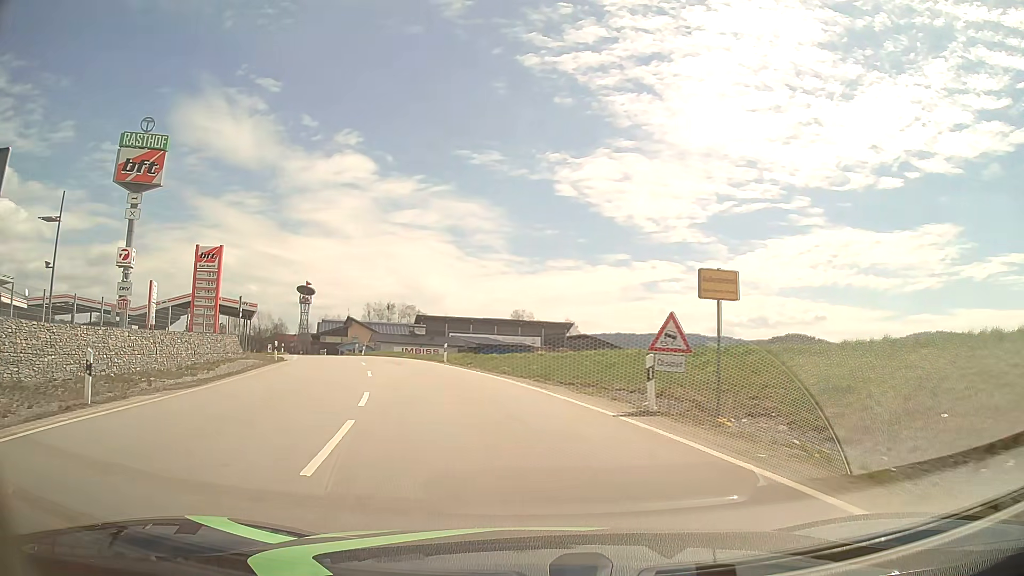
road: tertiary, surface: asphalt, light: Day
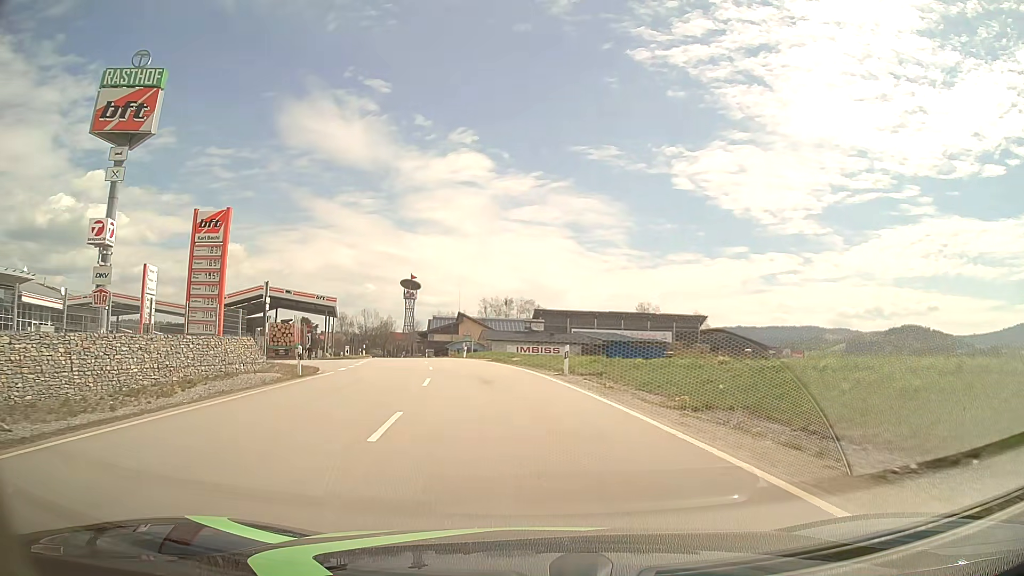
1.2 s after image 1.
(-1.3, +13.2) m; -10°
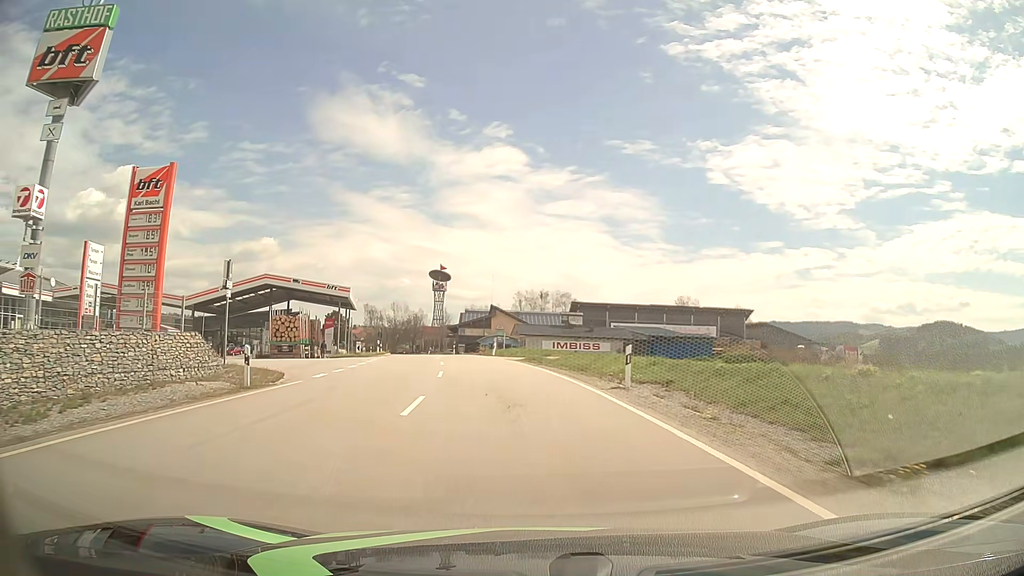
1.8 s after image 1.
(-0.2, +7.2) m; -3°
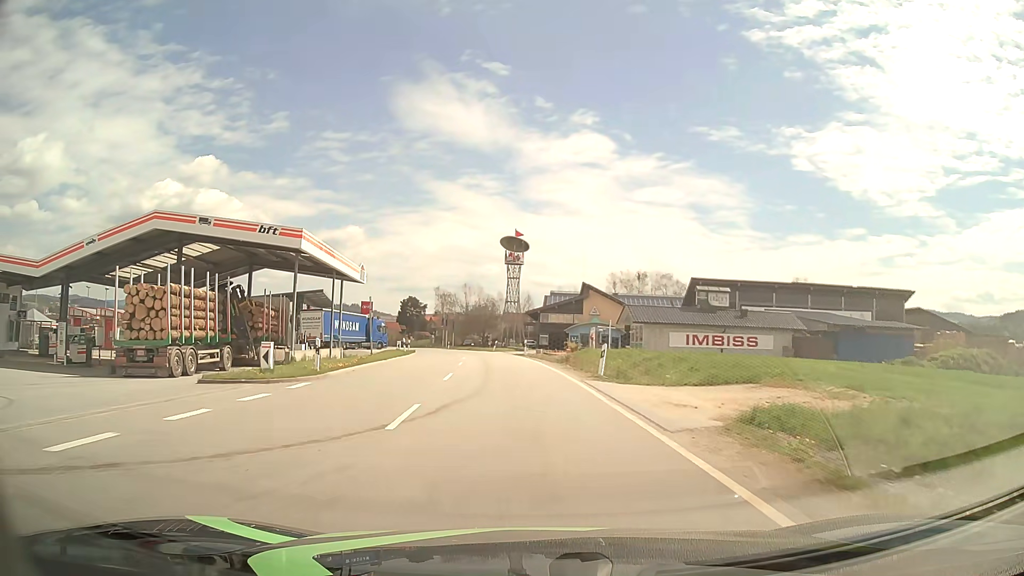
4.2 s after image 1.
(-2.0, +29.2) m; -7°
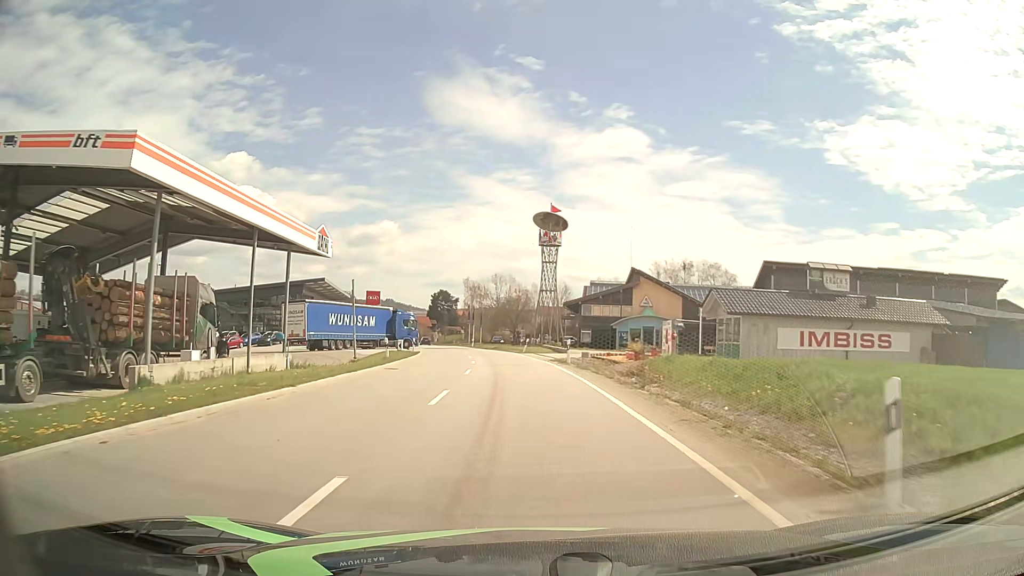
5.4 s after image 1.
(-0.4, +15.1) m; -3°
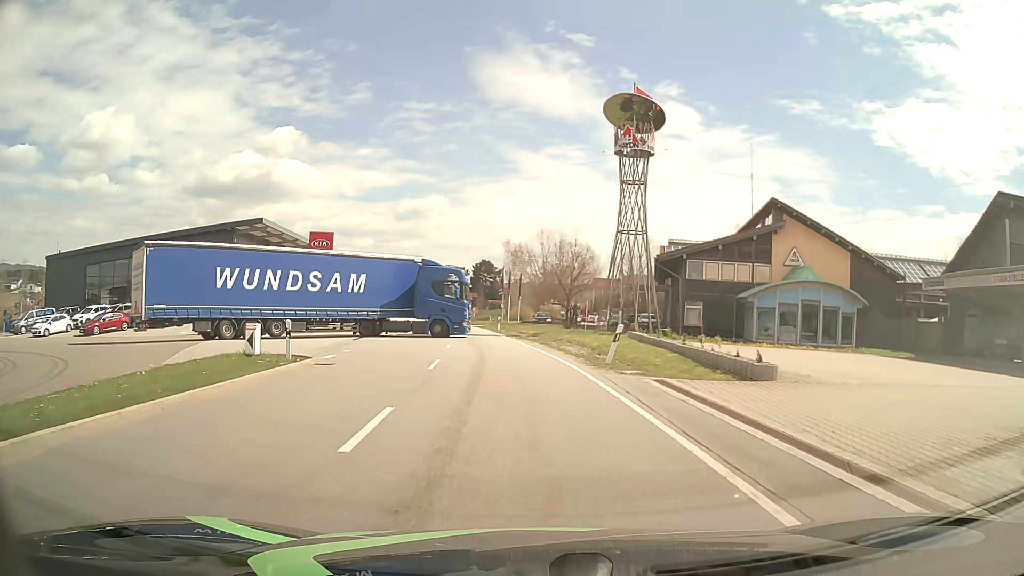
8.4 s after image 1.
(-1.3, +32.2) m; -4°
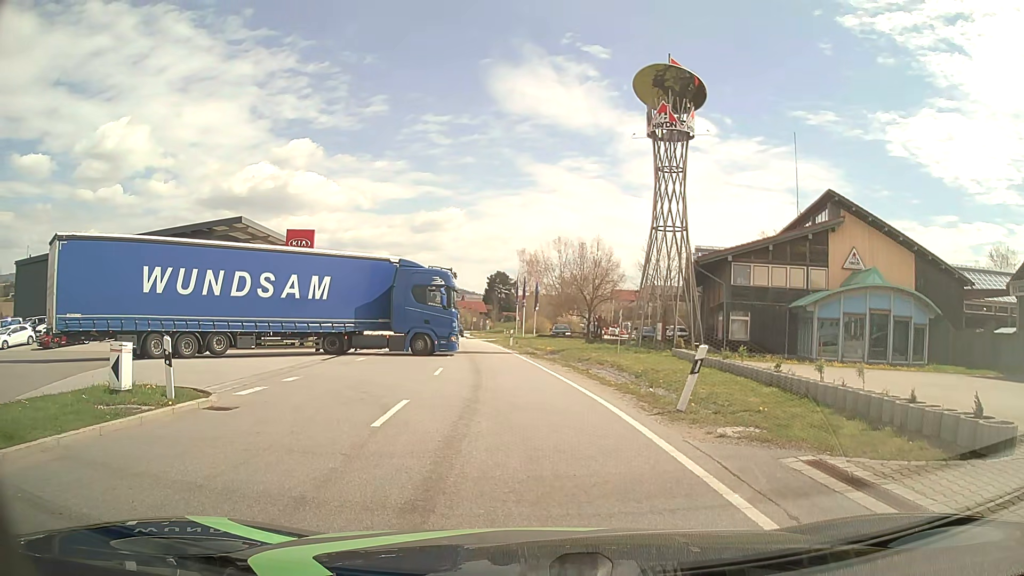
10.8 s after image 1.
(-0.1, +6.4) m; -2°
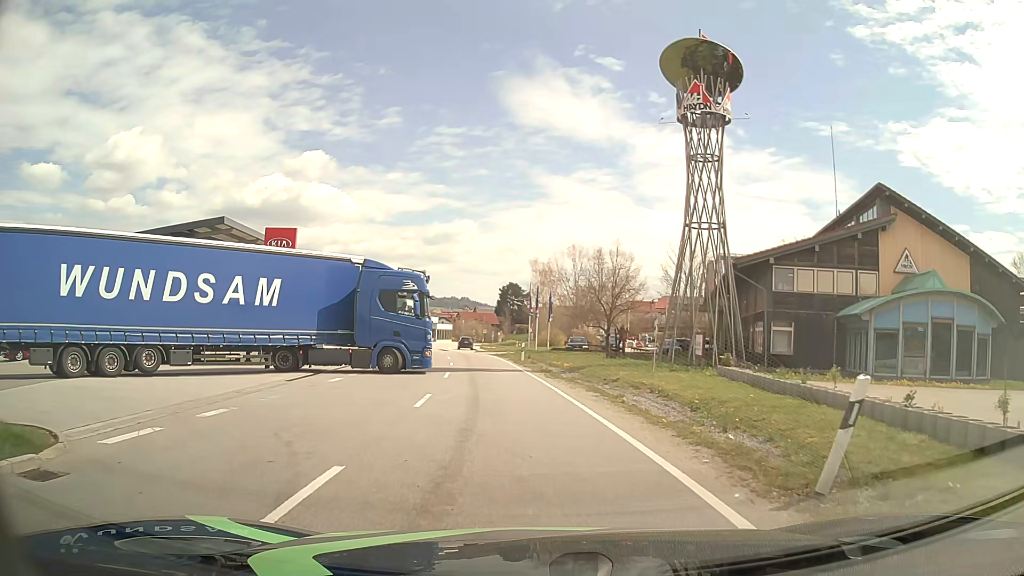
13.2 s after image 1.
(0.0, +5.3) m; 0°
